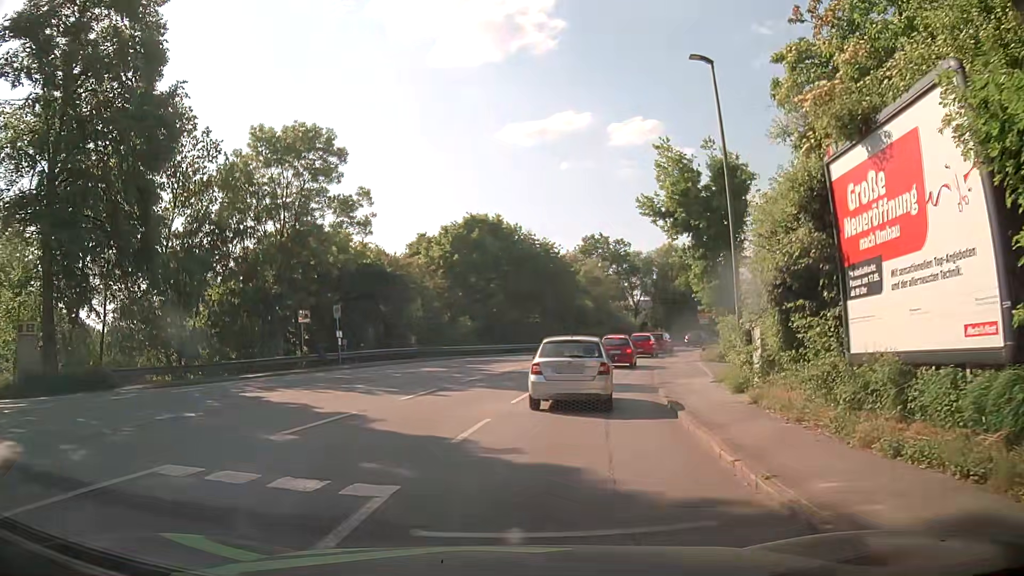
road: tertiary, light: Day
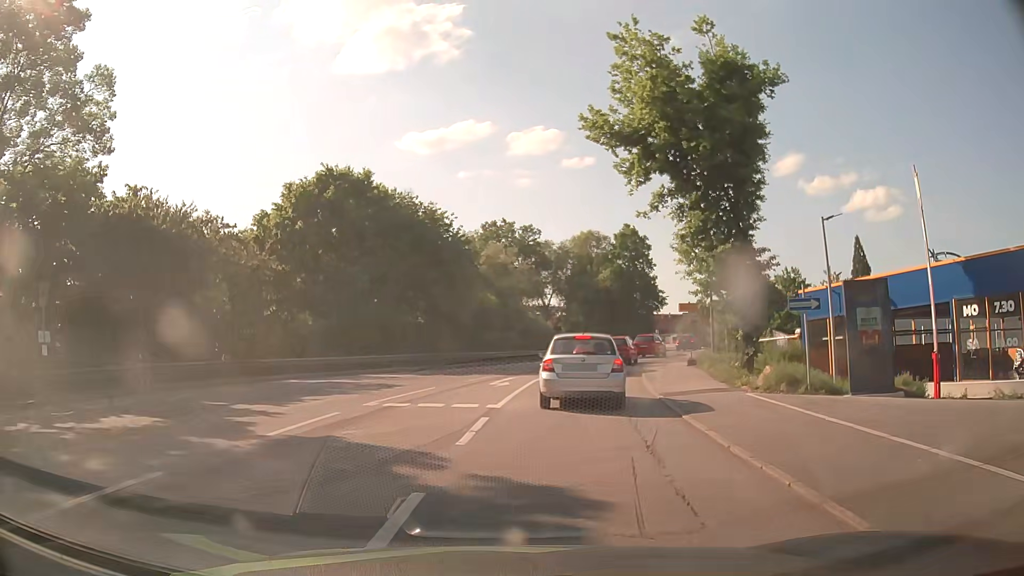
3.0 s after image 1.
(+1.4, +18.0) m; +9°
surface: asphalt
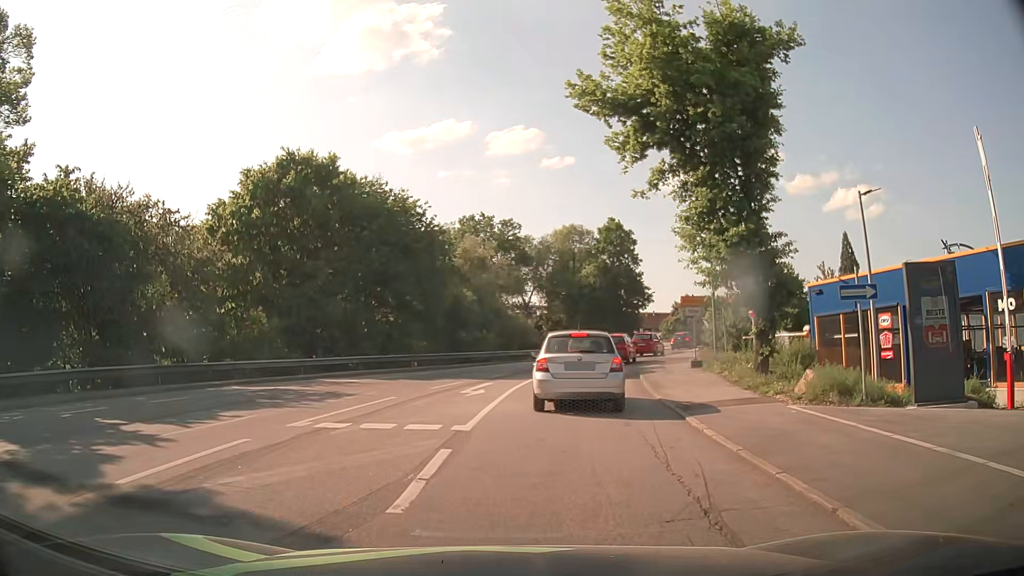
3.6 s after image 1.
(0.0, +3.5) m; +2°
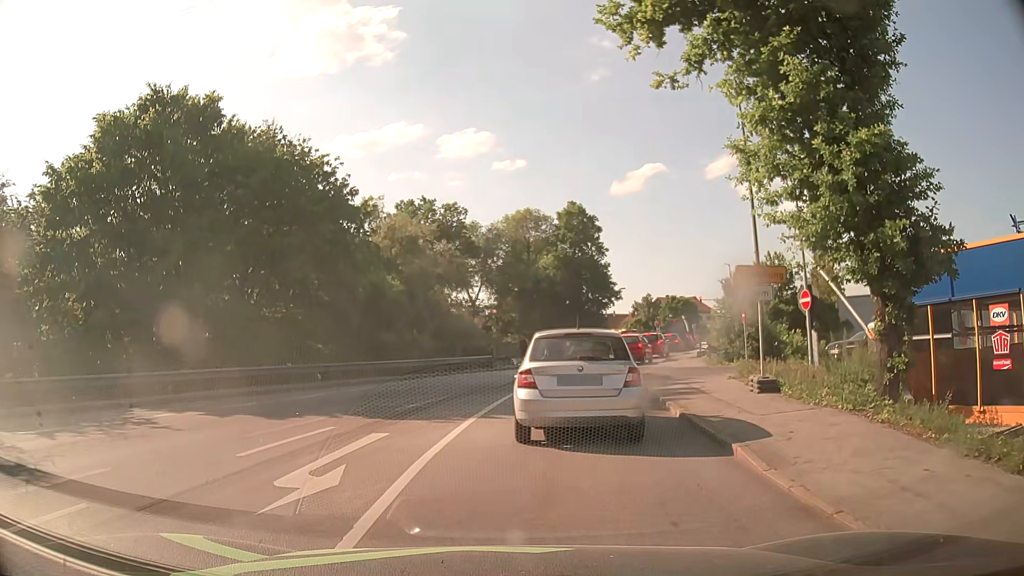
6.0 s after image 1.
(+0.4, +10.2) m; +3°
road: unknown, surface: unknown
